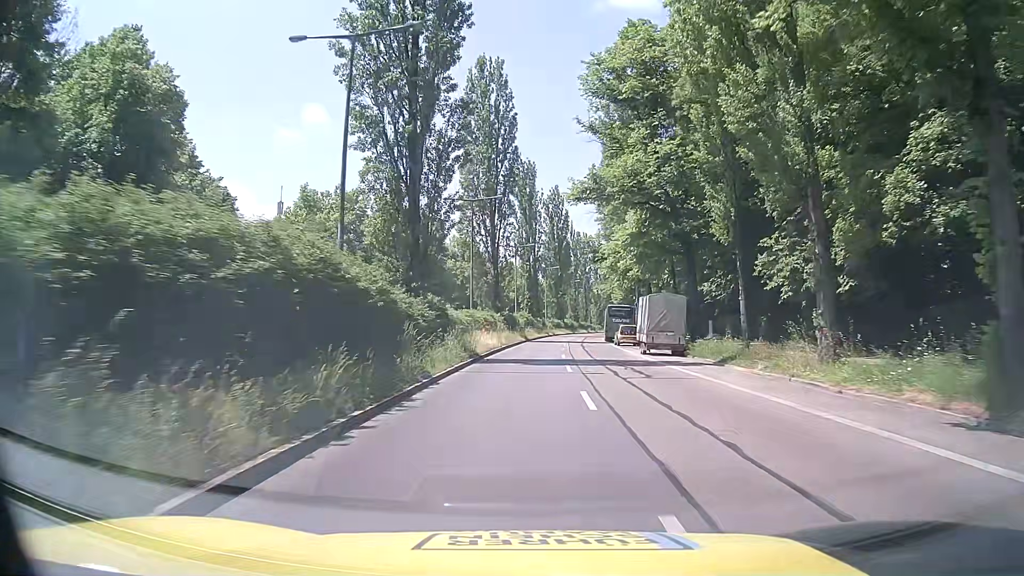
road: secondary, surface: asphalt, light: Day
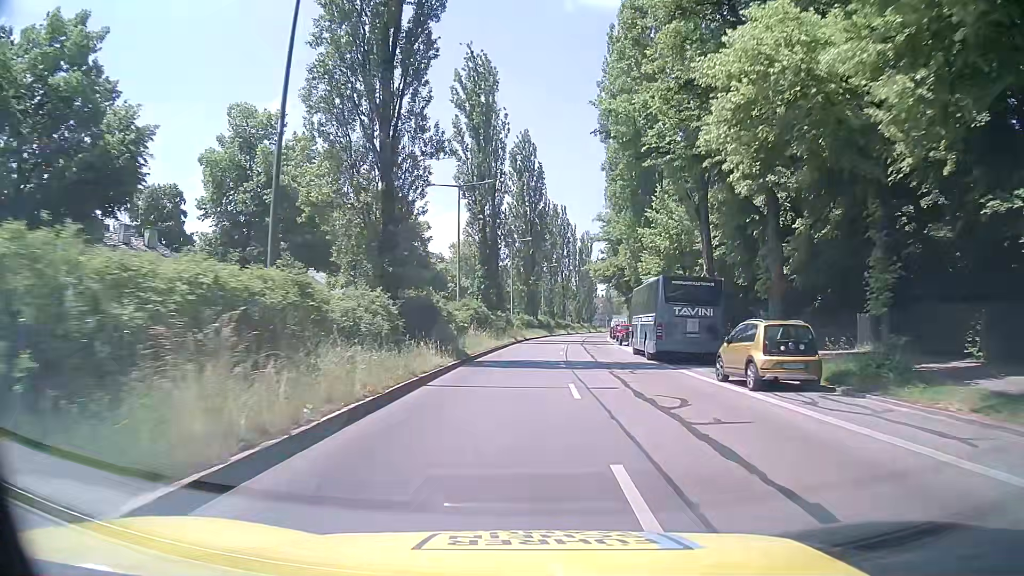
(+0.6, +34.5) m; +3°
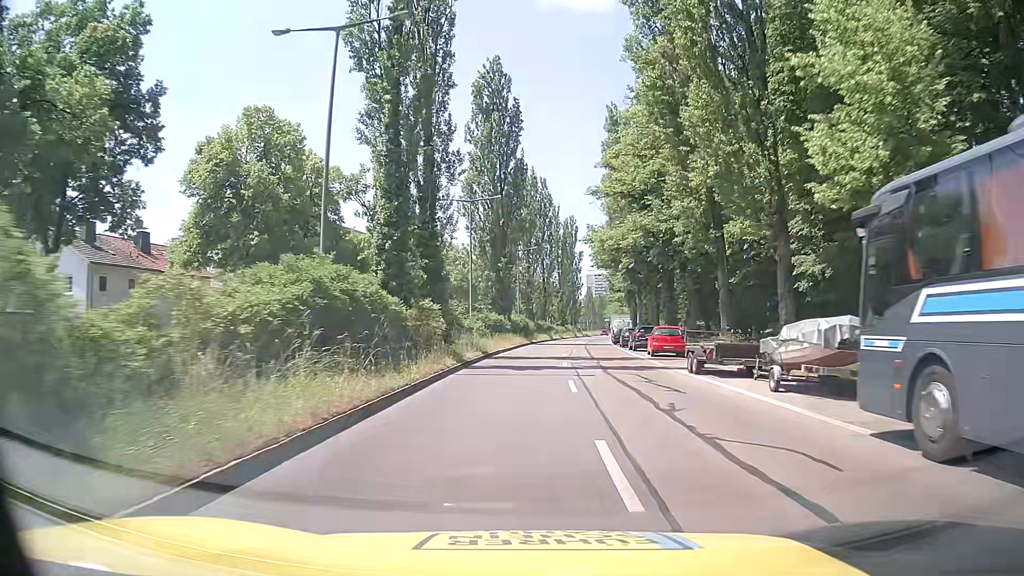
(+0.2, +25.7) m; +1°
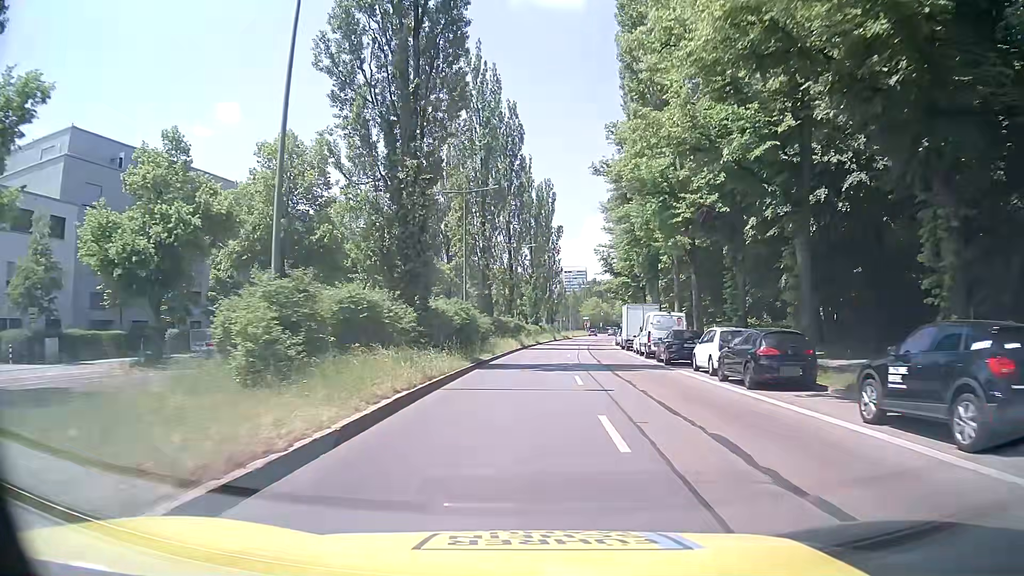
(+0.9, +33.6) m; +2°
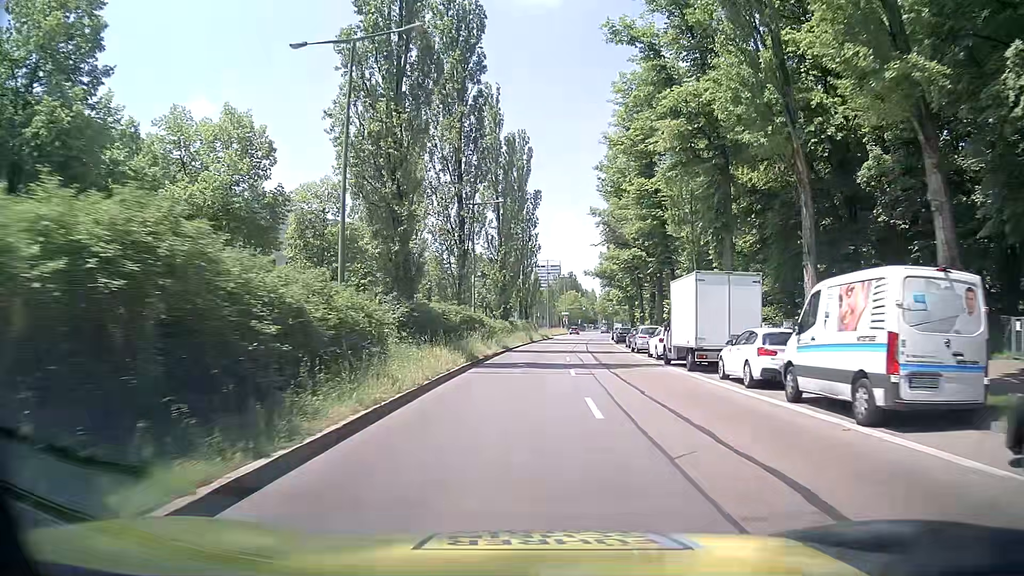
(+1.0, +24.4) m; +4°
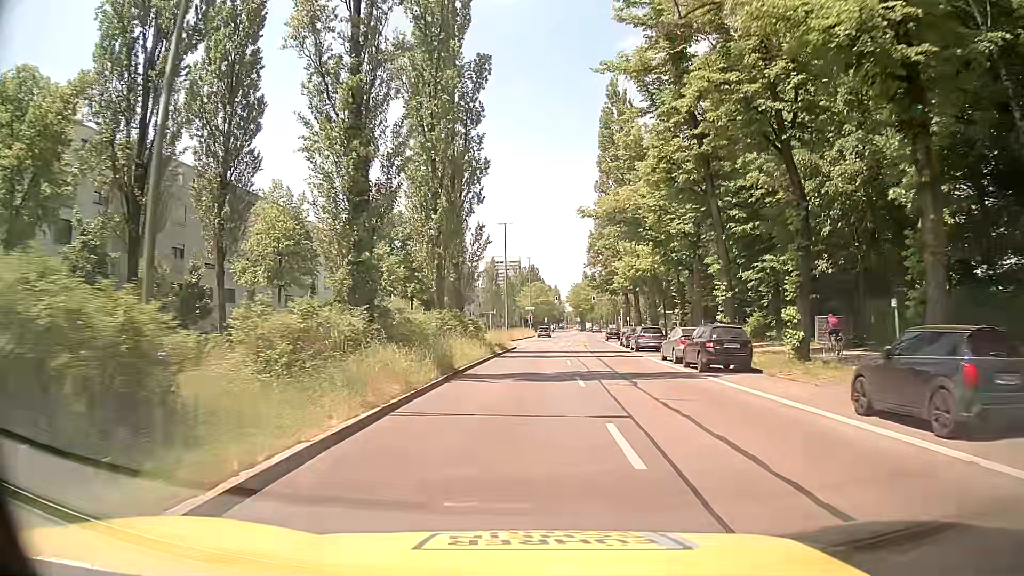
(+1.1, +39.8) m; +3°
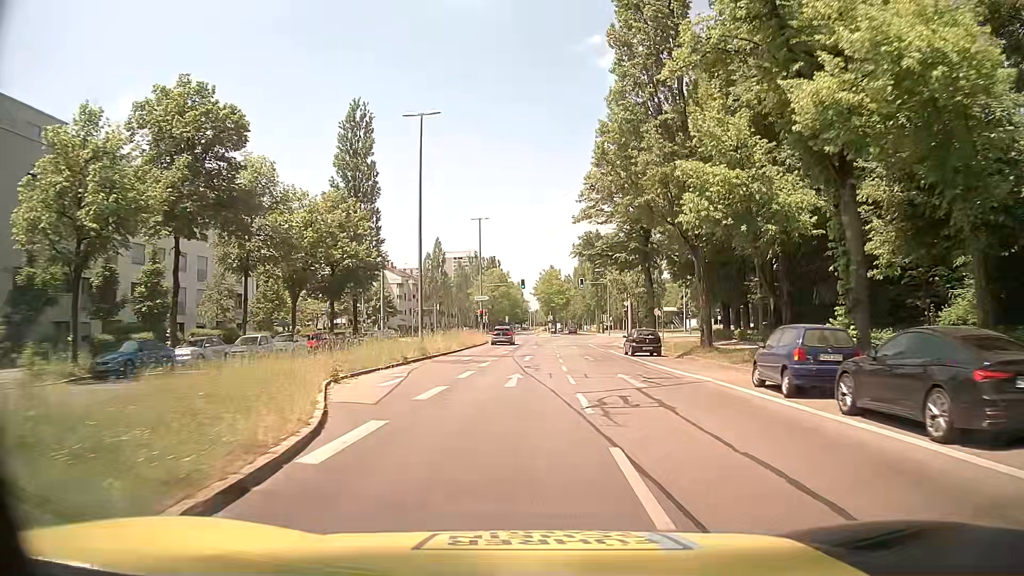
(+1.0, +38.2) m; +3°
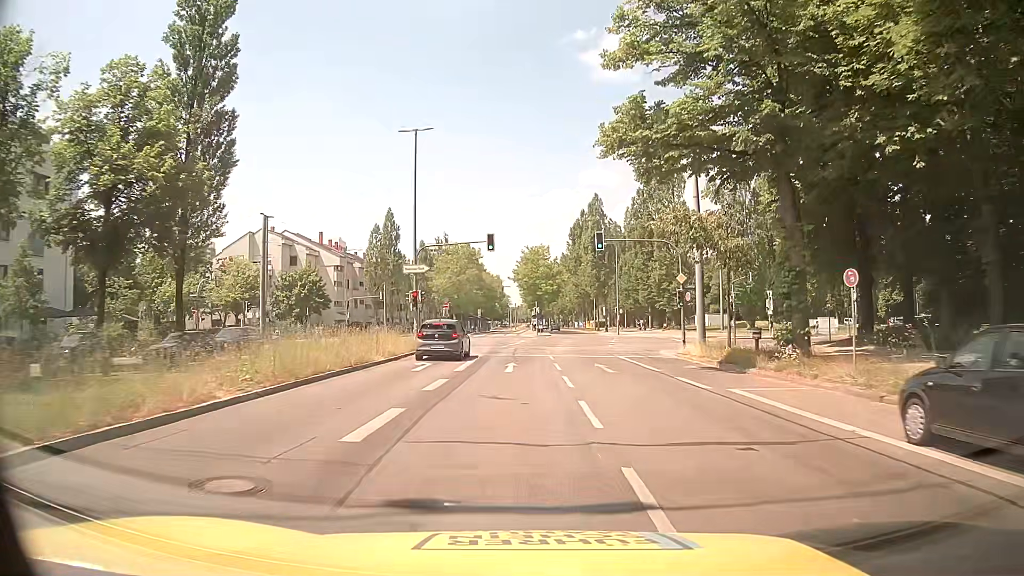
(+0.5, +30.3) m; +1°
(0, +10) (0, +20) (+1, +30) (+2, +40) (+3, +50) (+4, +60) (+5, +70) (+5, +80) (+6, +90) (+6, +100) m
